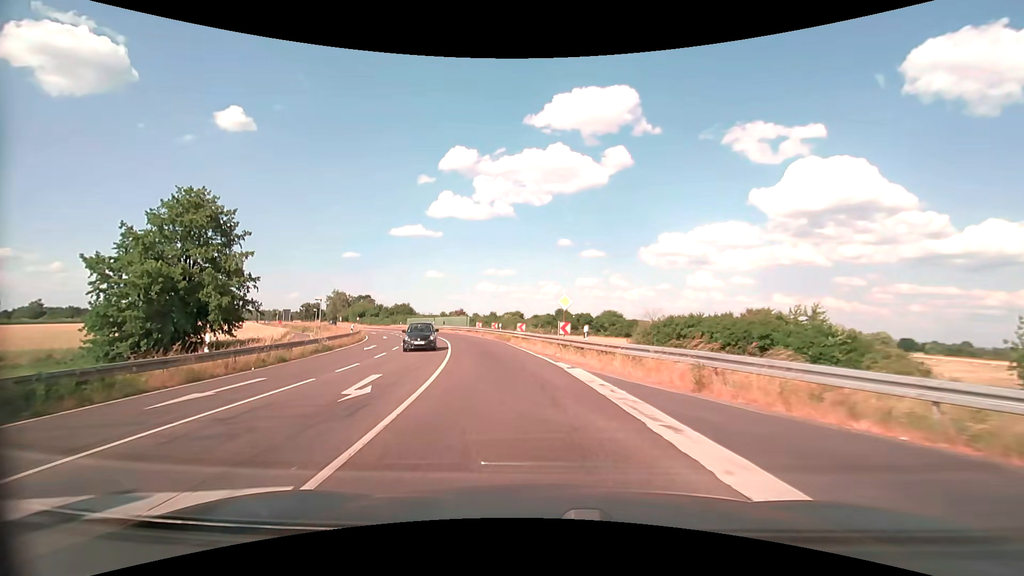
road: primary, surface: asphalt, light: Day
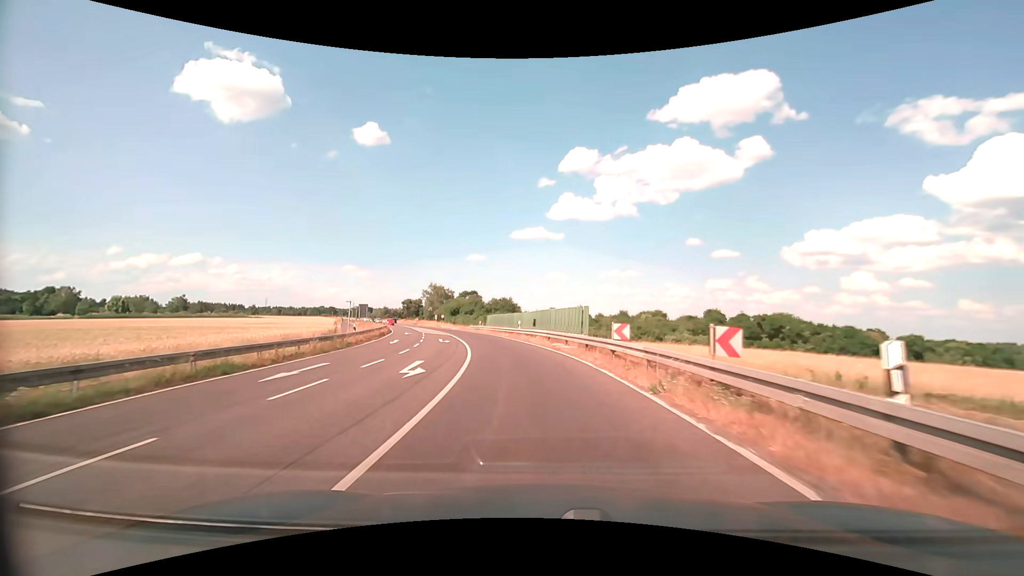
(-5.3, +38.0) m; -14°
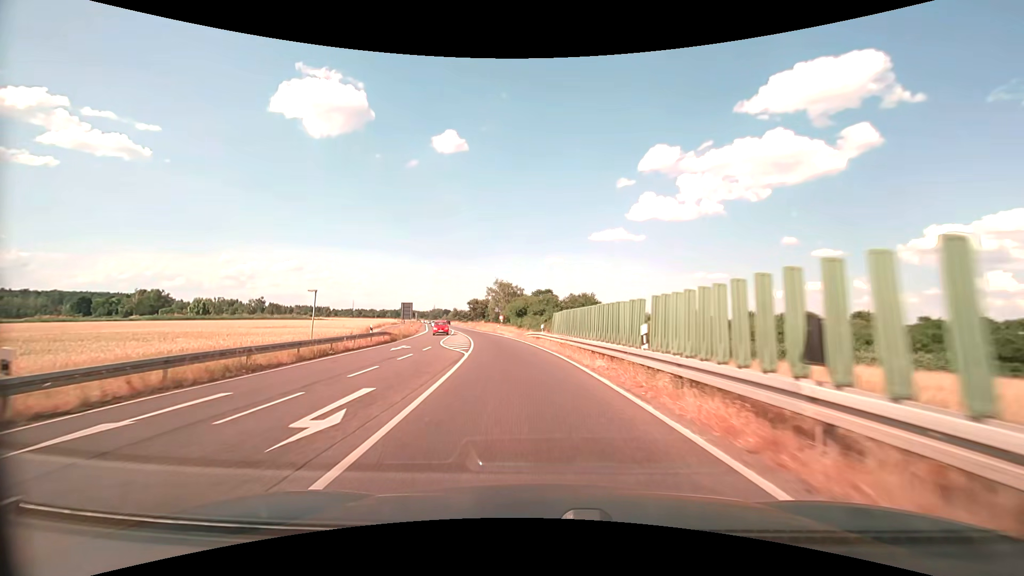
(-2.0, +27.2) m; -9°
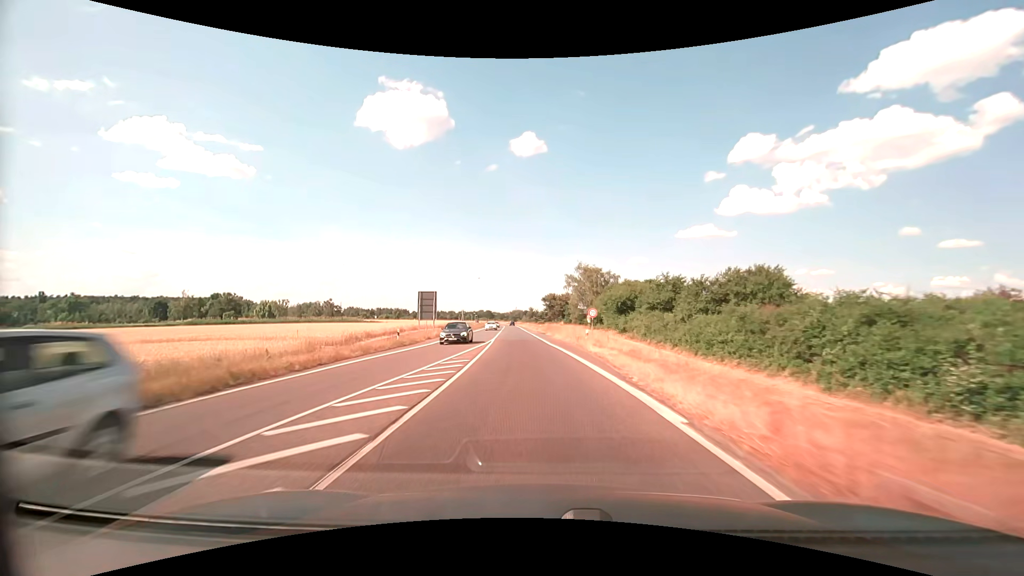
(-3.7, +41.1) m; -9°
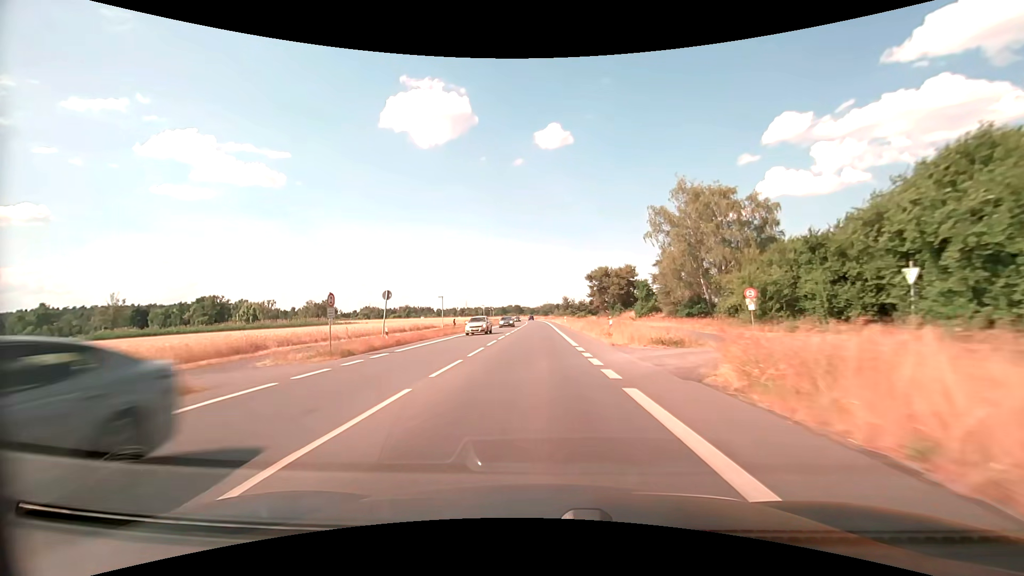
(-2.8, +55.0) m; -4°
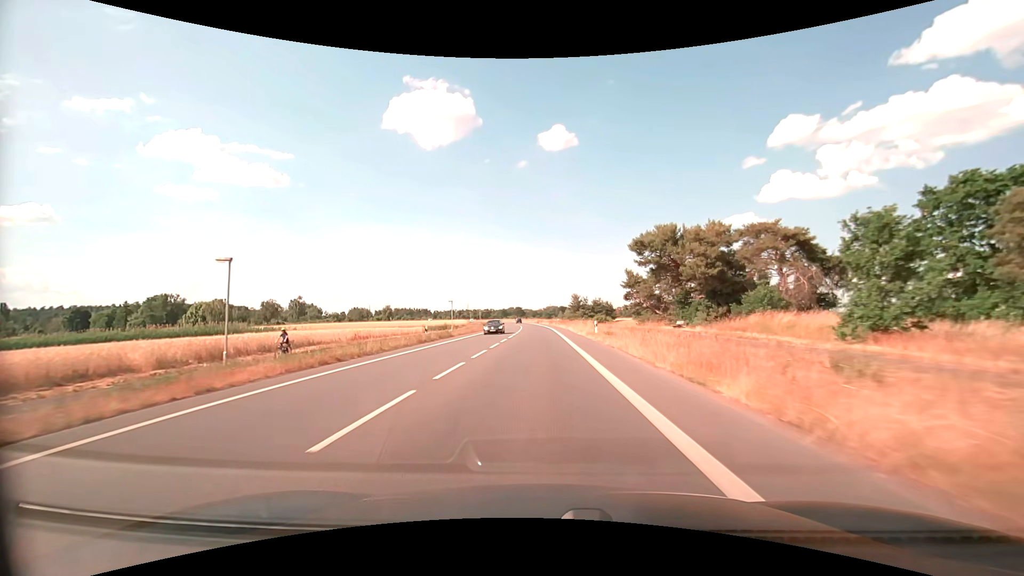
(-0.2, +41.7) m; 0°
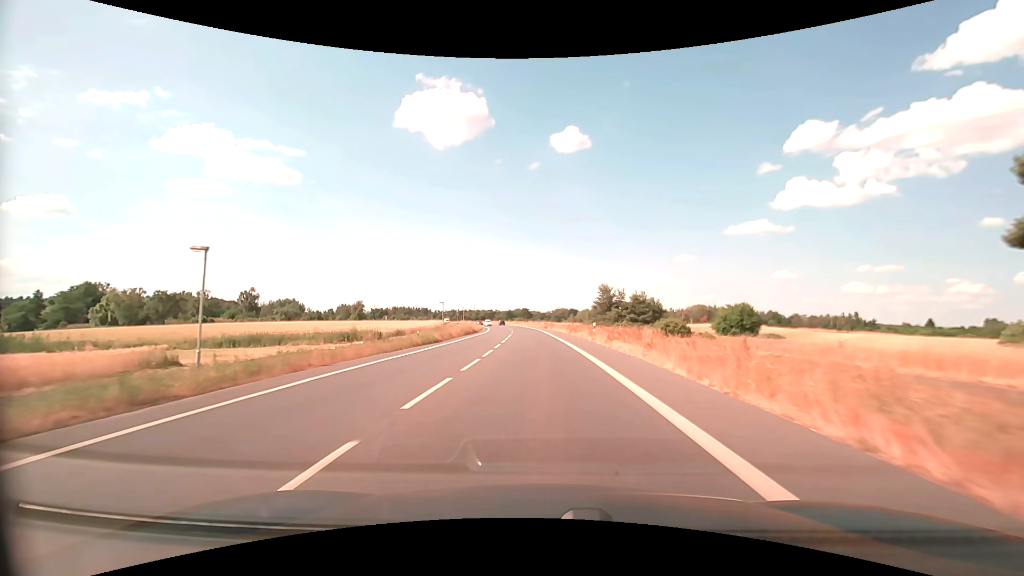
(-0.5, +51.8) m; -1°
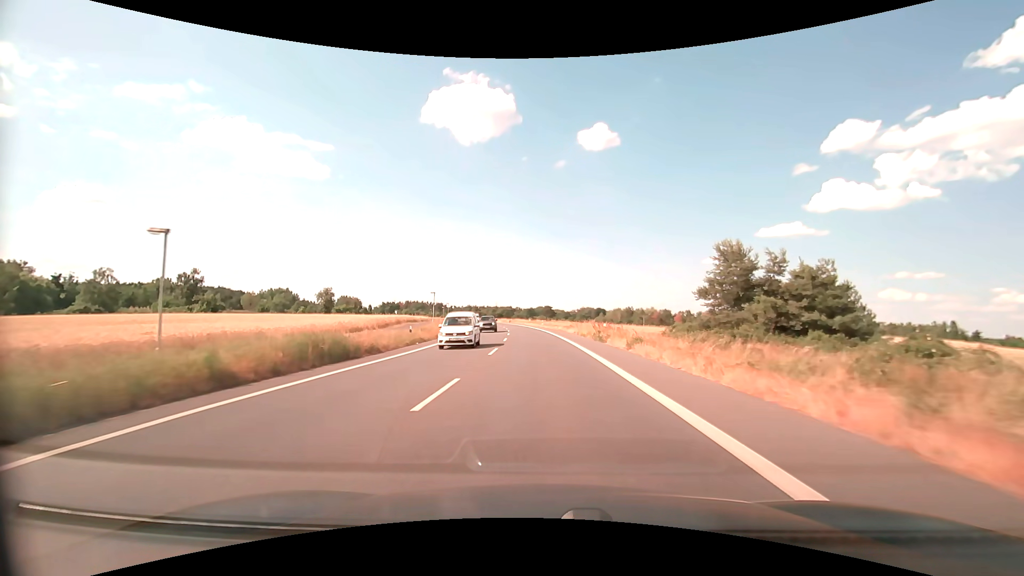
(-1.4, +53.0) m; -3°
(0, +10) (0, +20) (0, +30) (-1, +40) (-1, +50) (-2, +60) (-3, +70) (-4, +80) (-5, +90) (-6, +100) m
